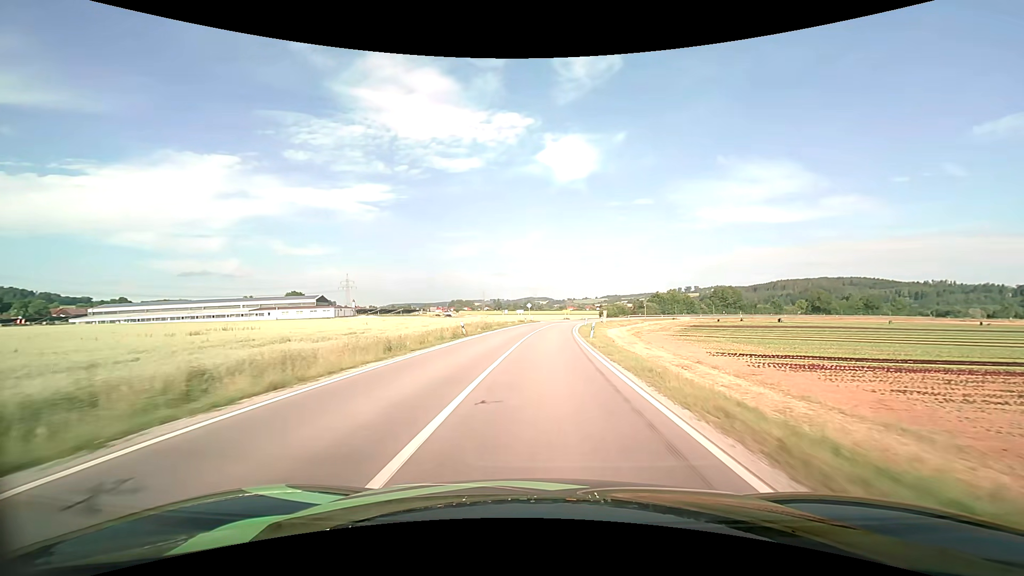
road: secondary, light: Day
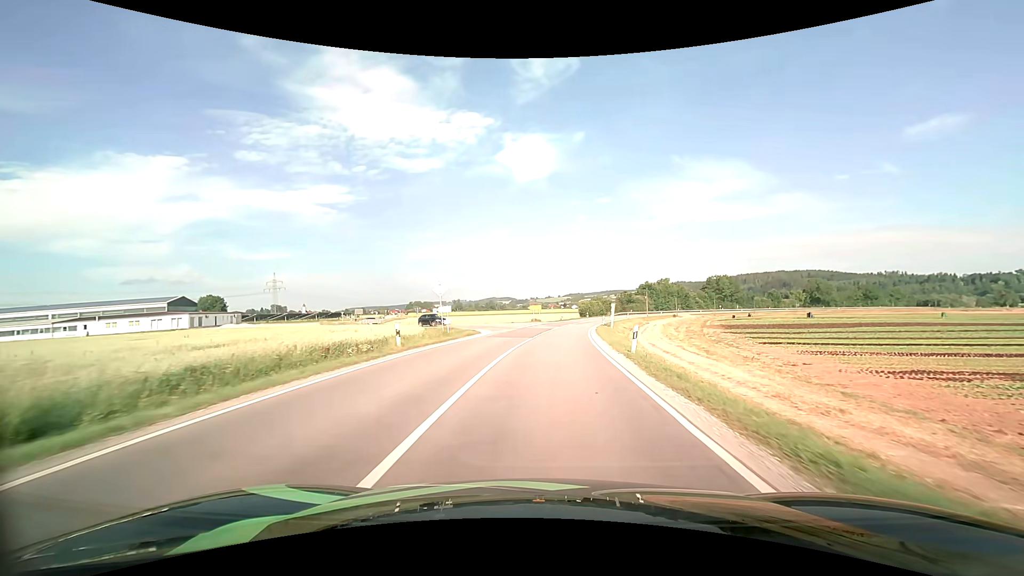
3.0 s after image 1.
(+1.6, +49.6) m; +4°
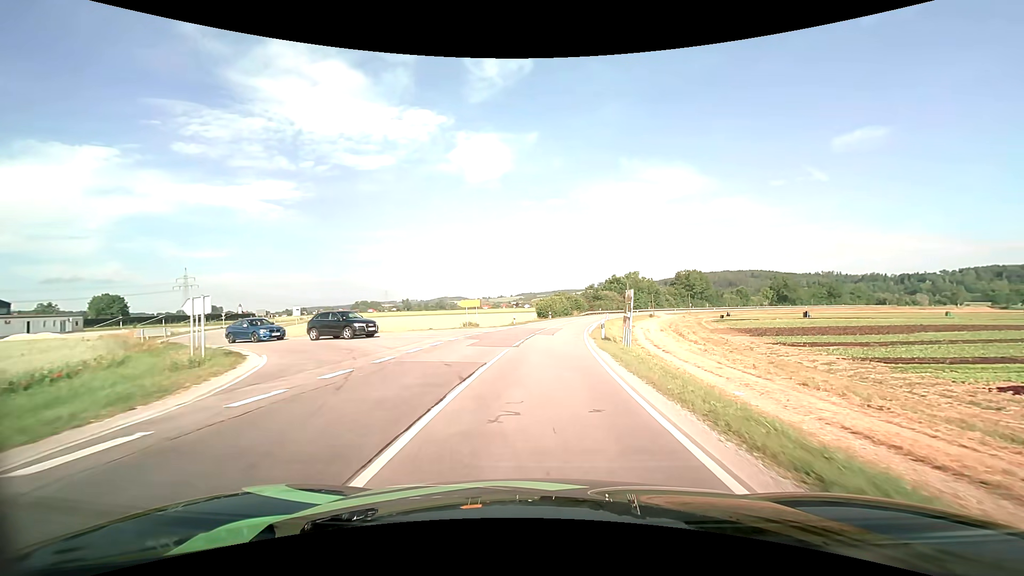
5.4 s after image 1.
(+1.2, +29.2) m; +5°
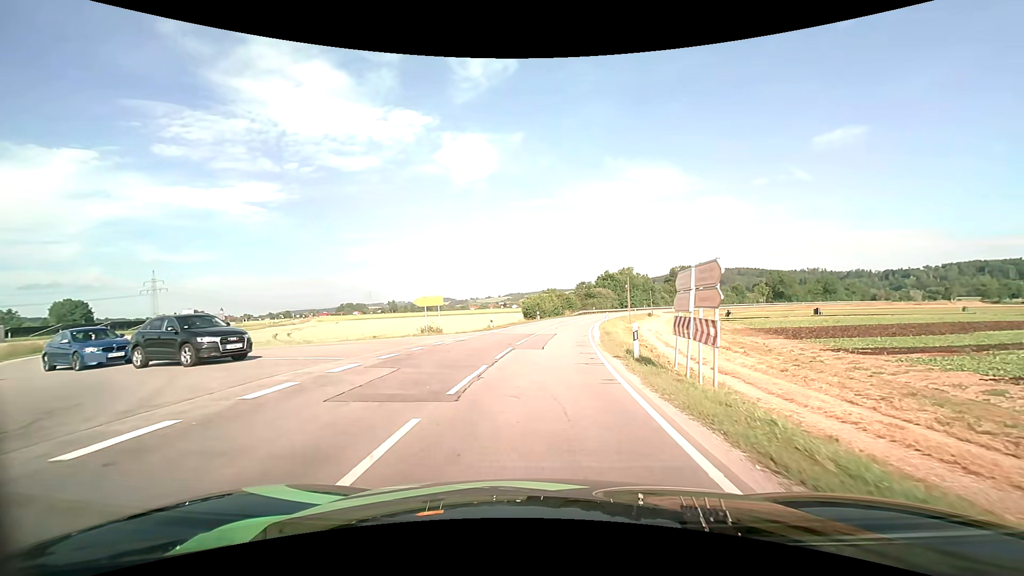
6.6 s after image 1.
(+0.2, +11.3) m; +2°
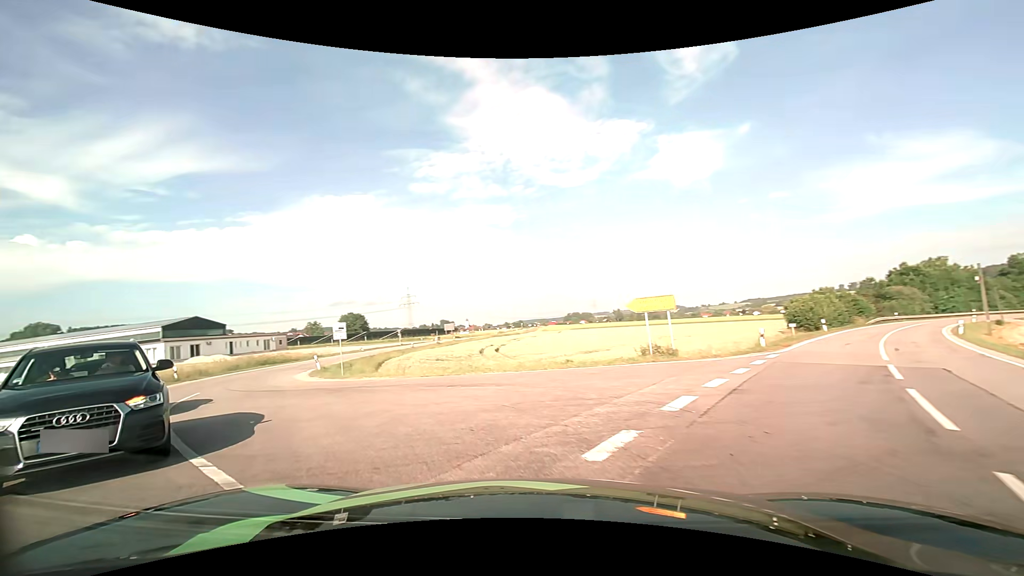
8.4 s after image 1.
(-1.6, +12.1) m; -23°
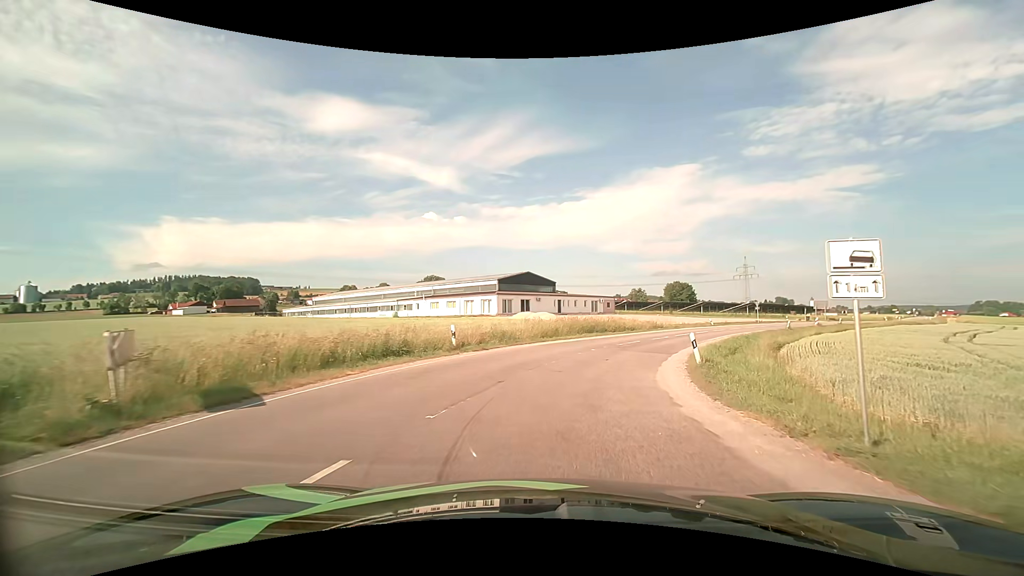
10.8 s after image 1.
(-8.8, +16.6) m; -38°
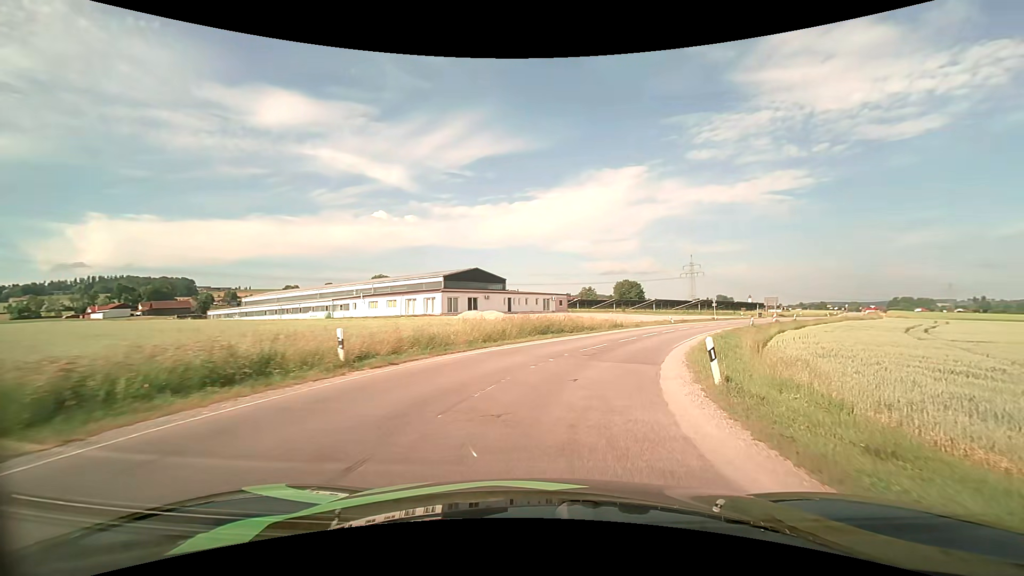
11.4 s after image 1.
(+0.2, +6.1) m; +5°
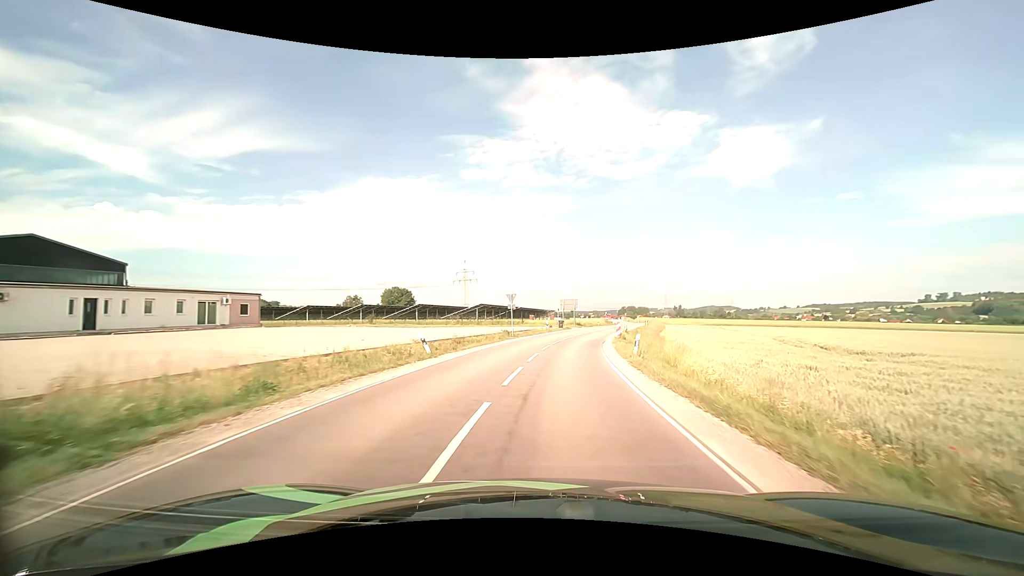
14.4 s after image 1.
(+9.5, +37.0) m; +25°
(0, +10) (+1, +20) (+2, +30) (+4, +40) (+6, +49) (+9, +59) (+11, +69) (+14, +78) (+16, +88) (+19, +98) m
